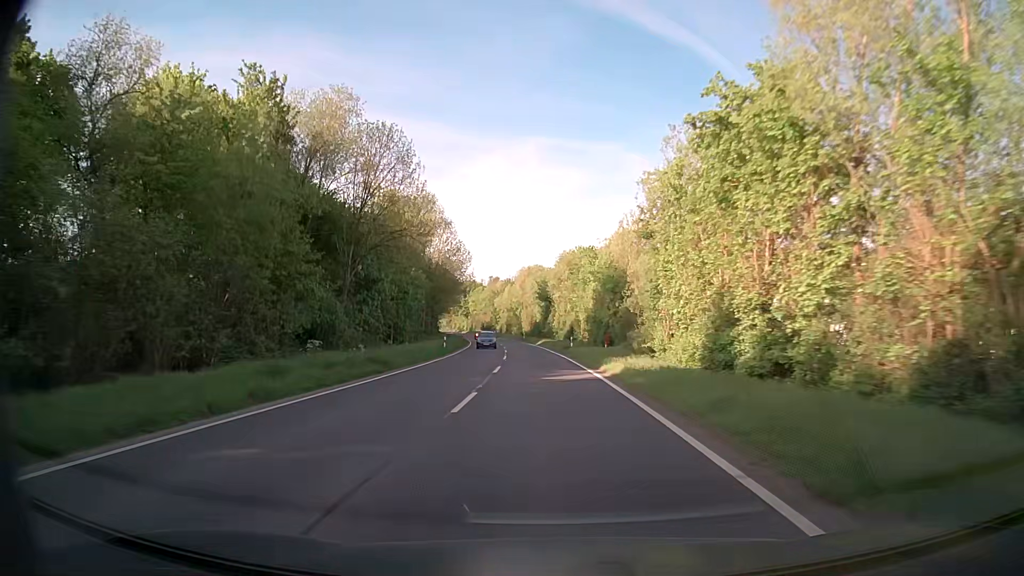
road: secondary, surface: asphalt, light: Day
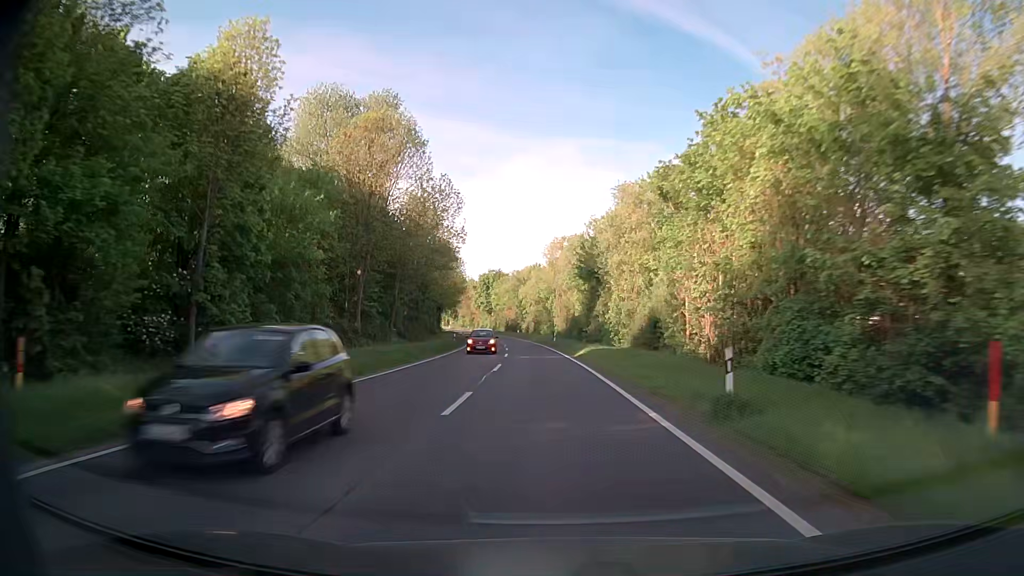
(-1.2, +37.9) m; -3°
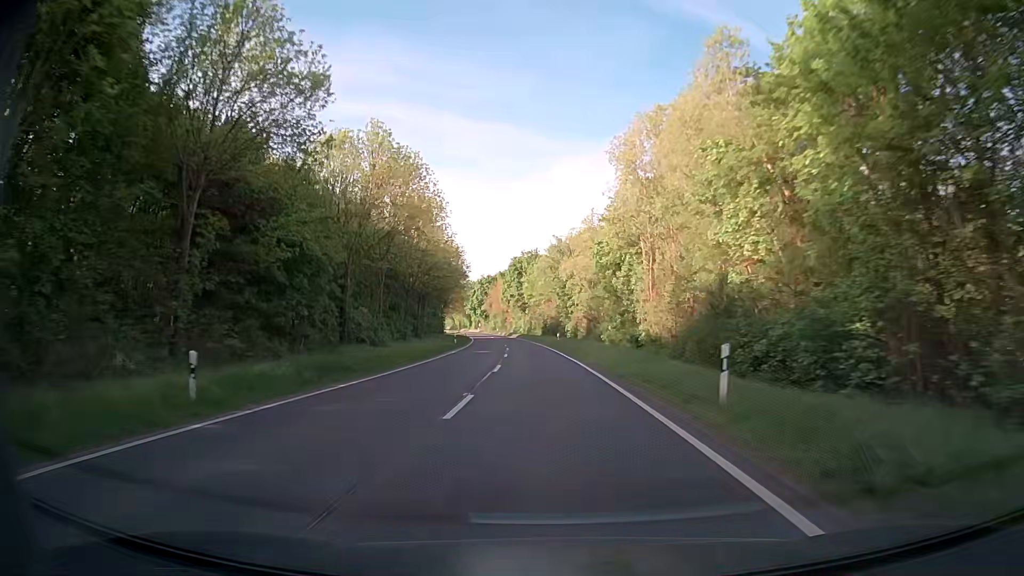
(-1.9, +50.6) m; -4°
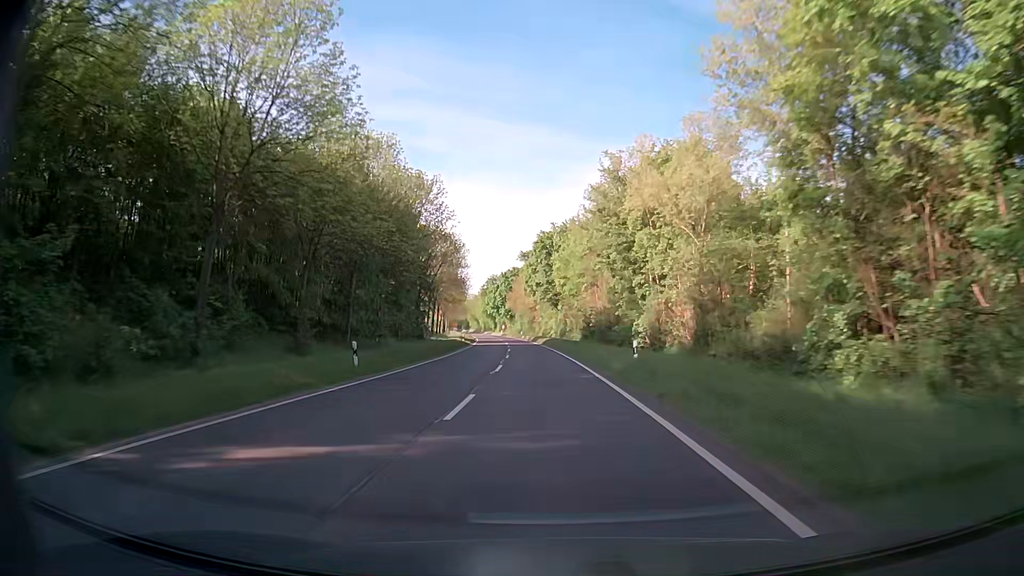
(-1.0, +37.9) m; -3°
(0, +10) (0, +20) (-1, +30) (-1, +40) (-2, +50) (-2, +60) (-3, +70) (-4, +80) (-5, +90) (-6, +100) m
